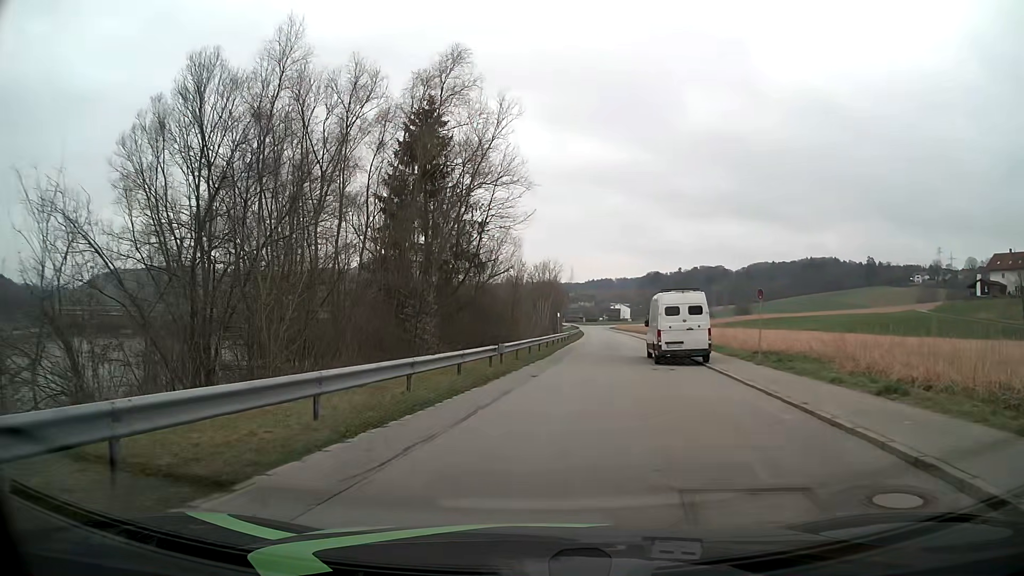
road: residential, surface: asphalt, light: Day
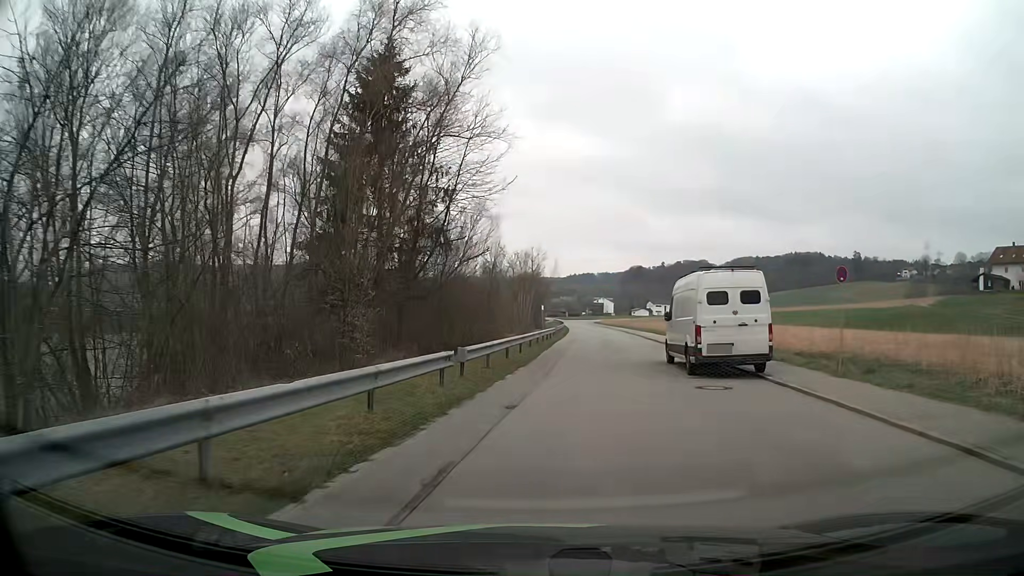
(0.0, +7.8) m; +1°
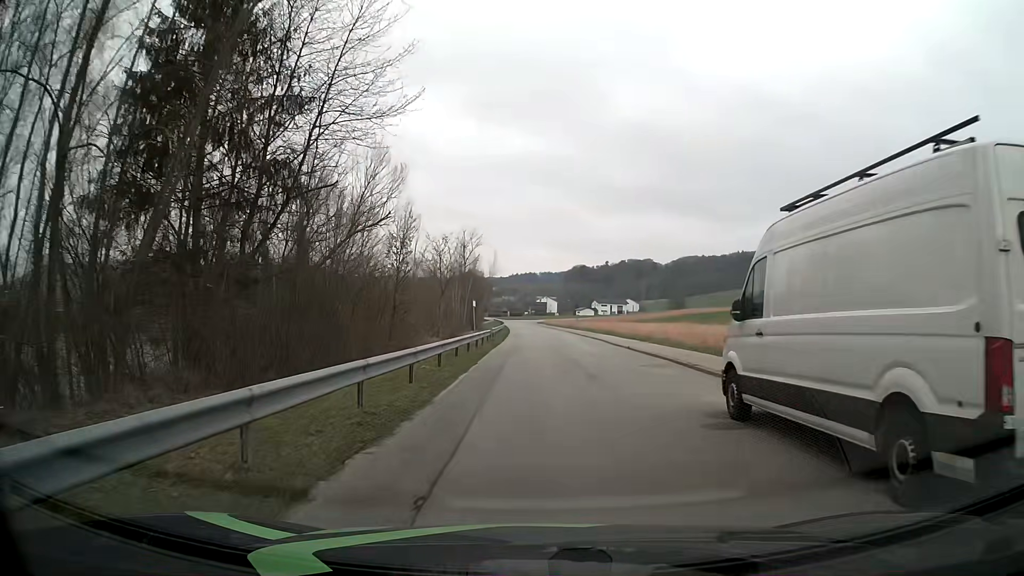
(+0.7, +12.6) m; +5°
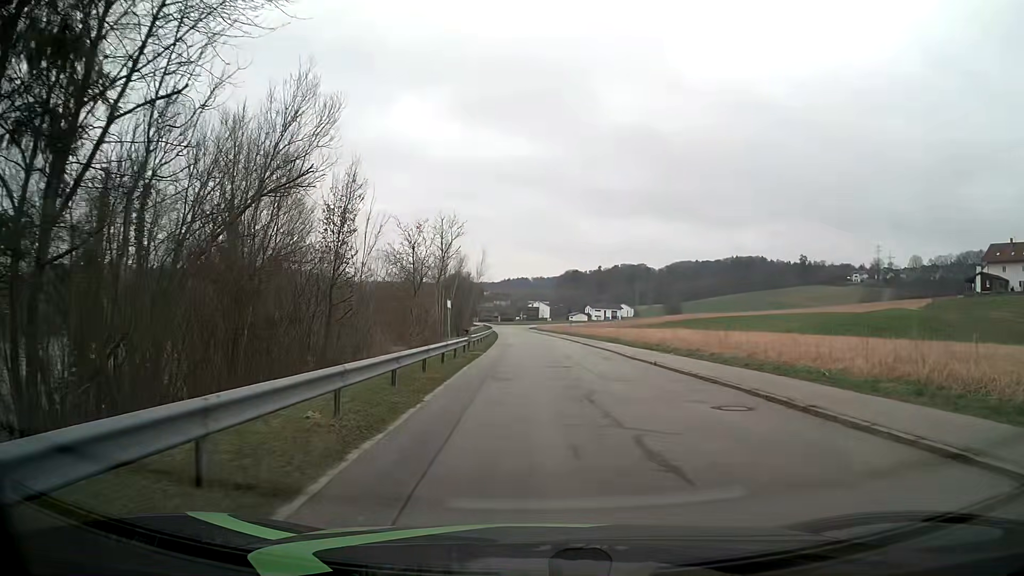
(+0.1, +8.7) m; +1°
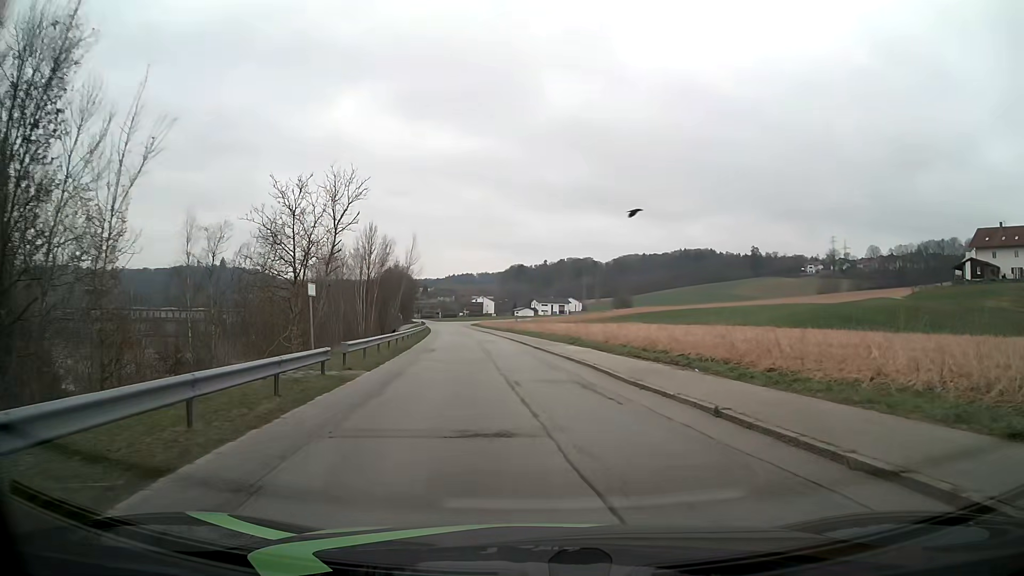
(+0.6, +13.3) m; +5°
(0, +10) (-1, +20) (-2, +30) (-3, +40) (-4, +50) (-6, +60) (-7, +70) (-8, +79) (-10, +89) (-11, +99) m
